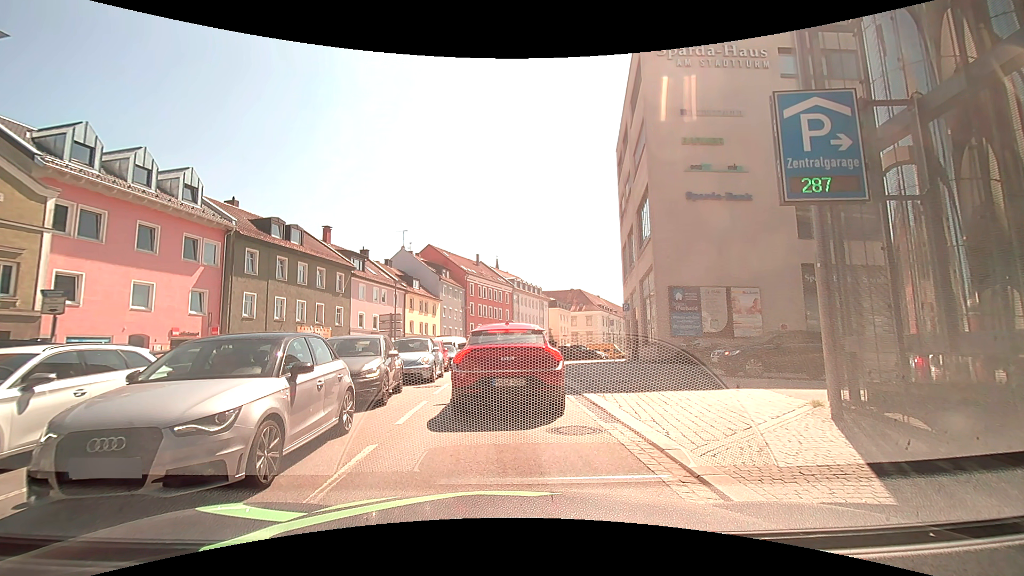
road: tertiary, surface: asphalt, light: Day
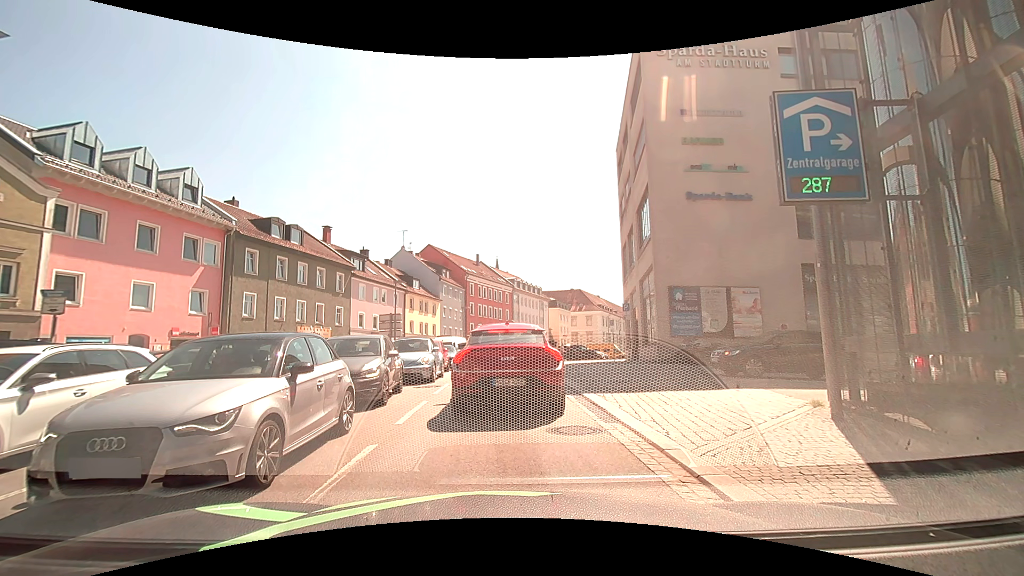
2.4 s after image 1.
(0.0, 0.0) m; 0°
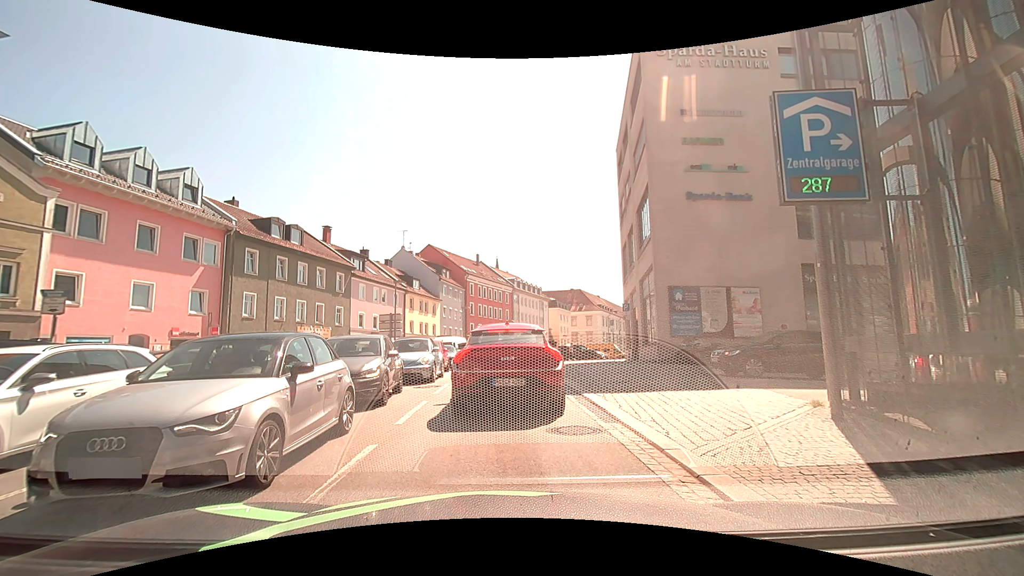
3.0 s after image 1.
(0.0, 0.0) m; 0°
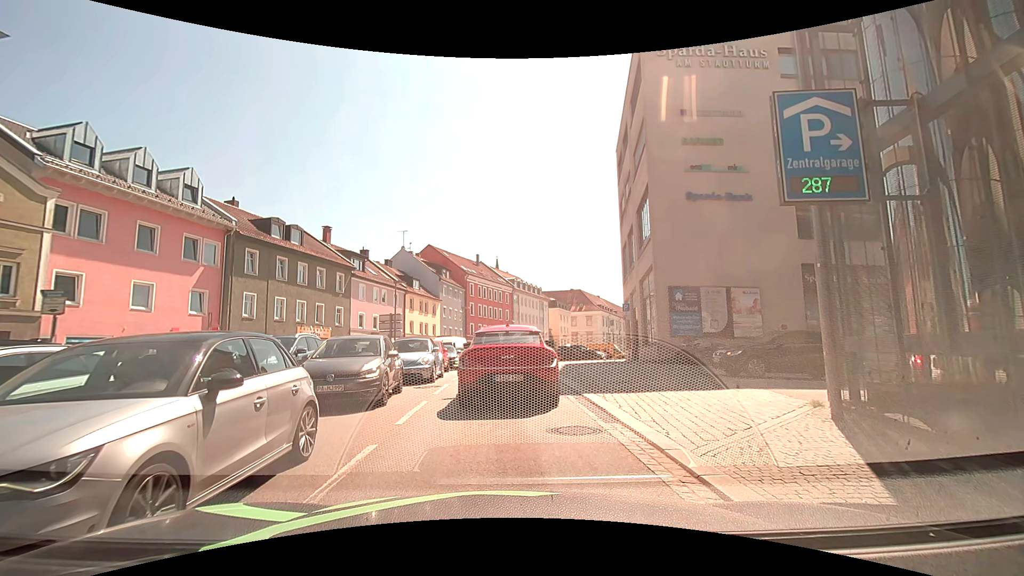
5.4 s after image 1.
(0.0, 0.0) m; 0°
